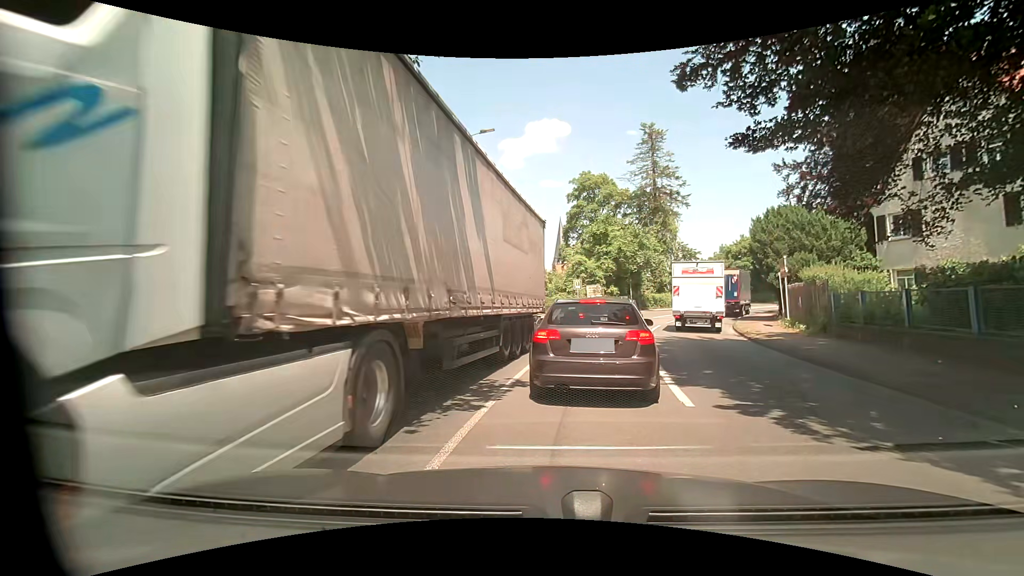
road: primary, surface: asphalt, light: Day
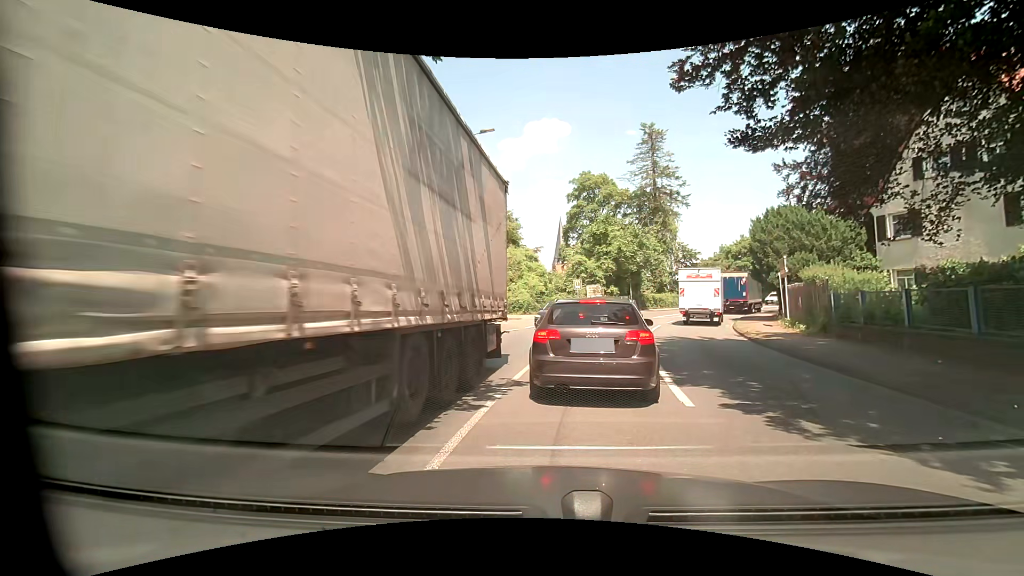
(0.0, 0.0) m; 0°
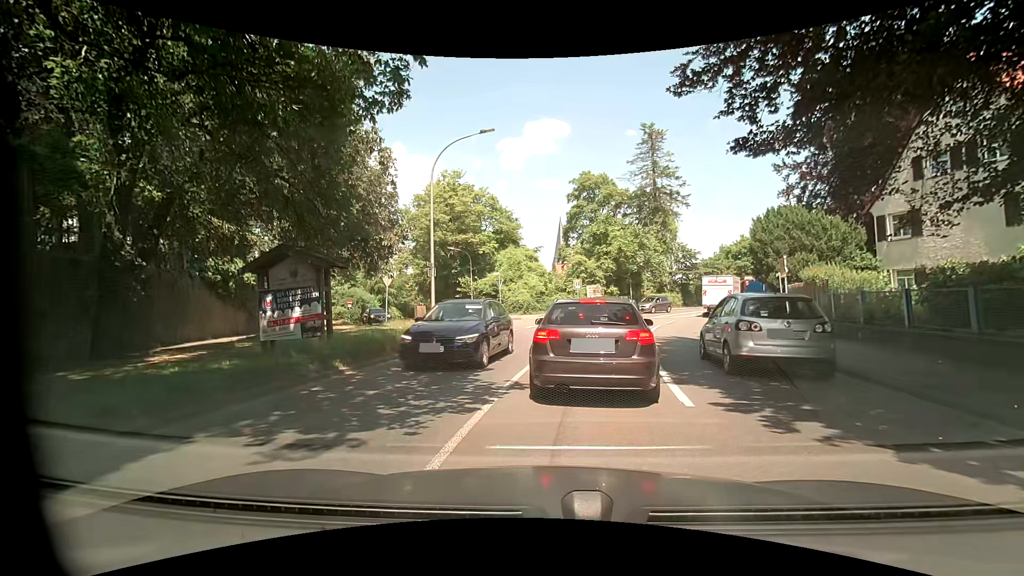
(0.0, 0.0) m; 0°
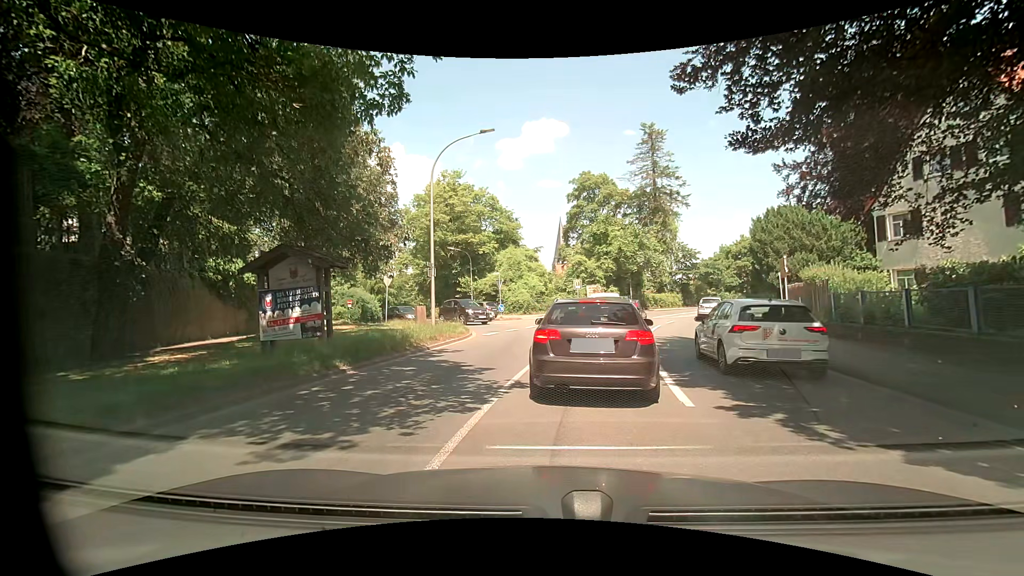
(0.0, 0.0) m; 0°
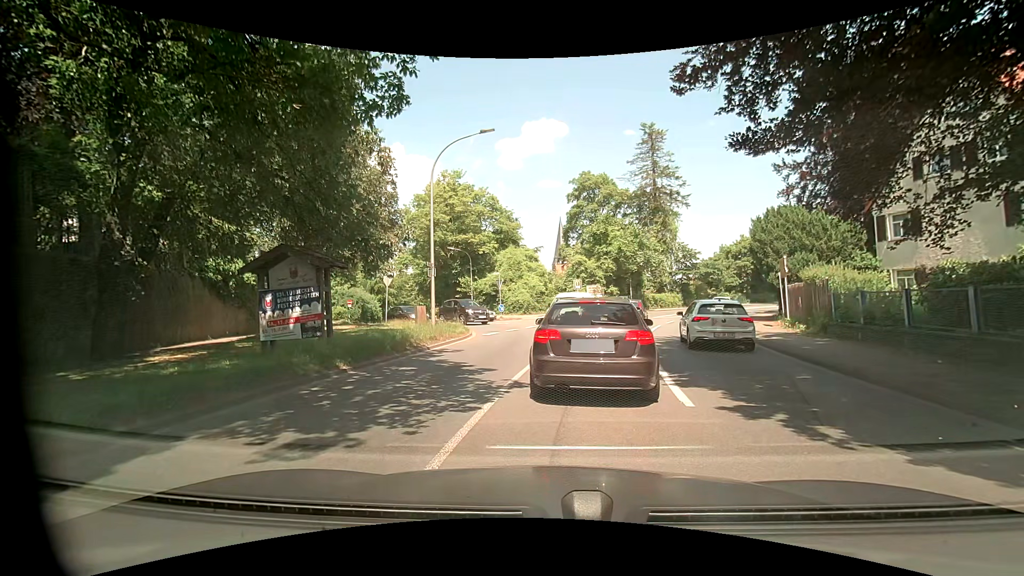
(0.0, 0.0) m; 0°
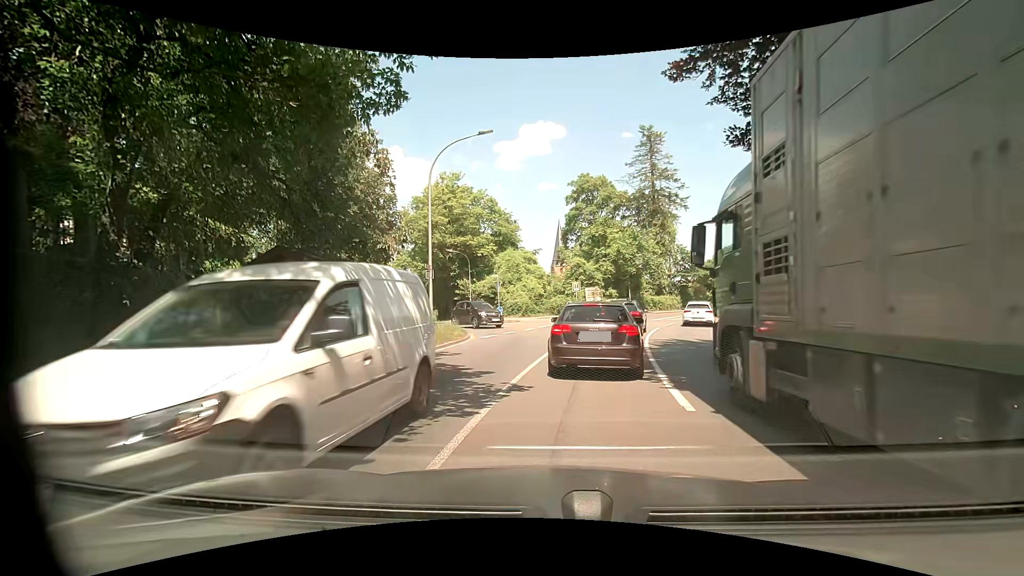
(0.0, +0.1) m; 0°
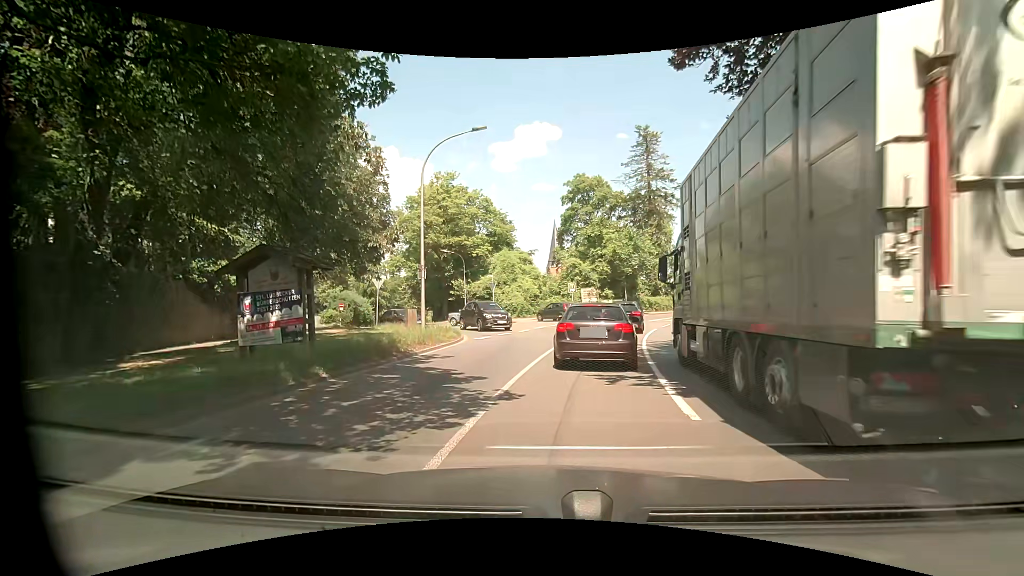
(0.0, +0.5) m; 0°
